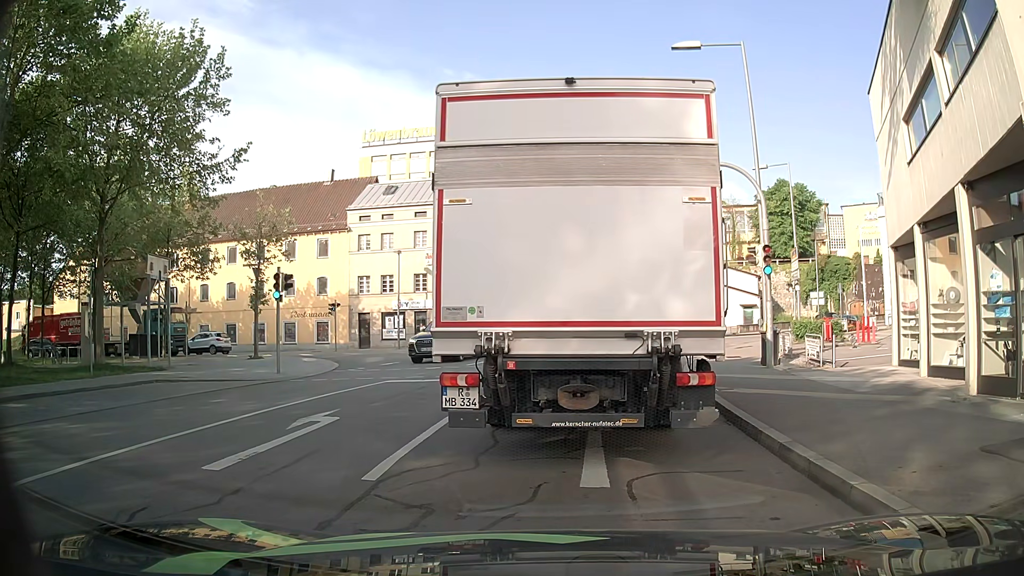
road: residential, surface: asphalt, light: Day
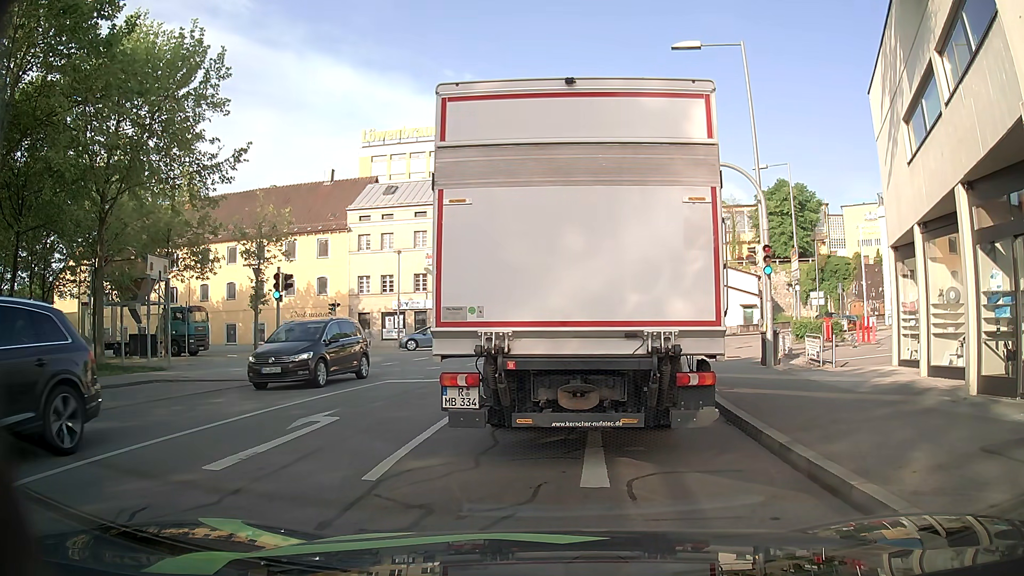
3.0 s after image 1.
(0.0, 0.0) m; 0°
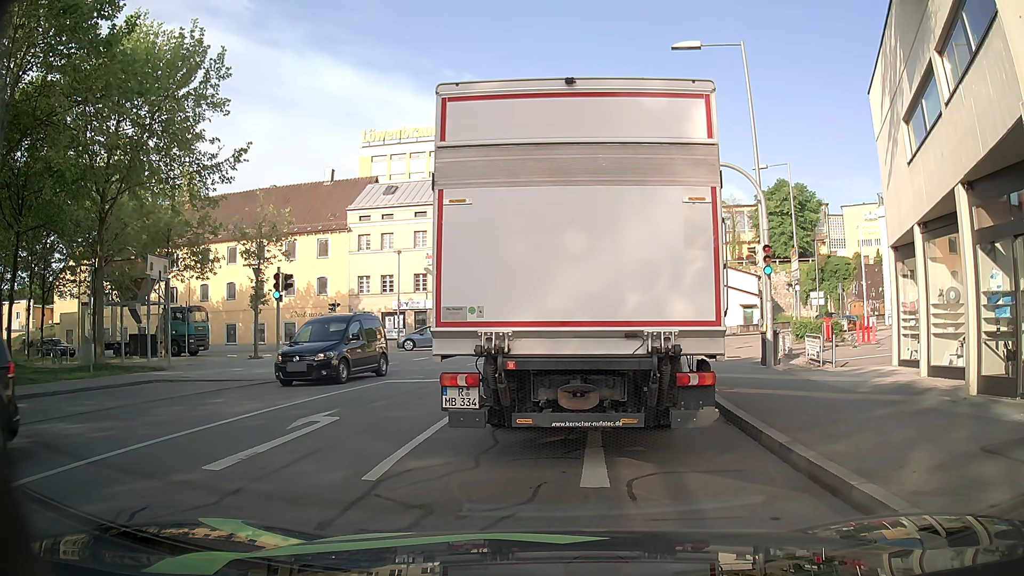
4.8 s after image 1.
(0.0, 0.0) m; 0°
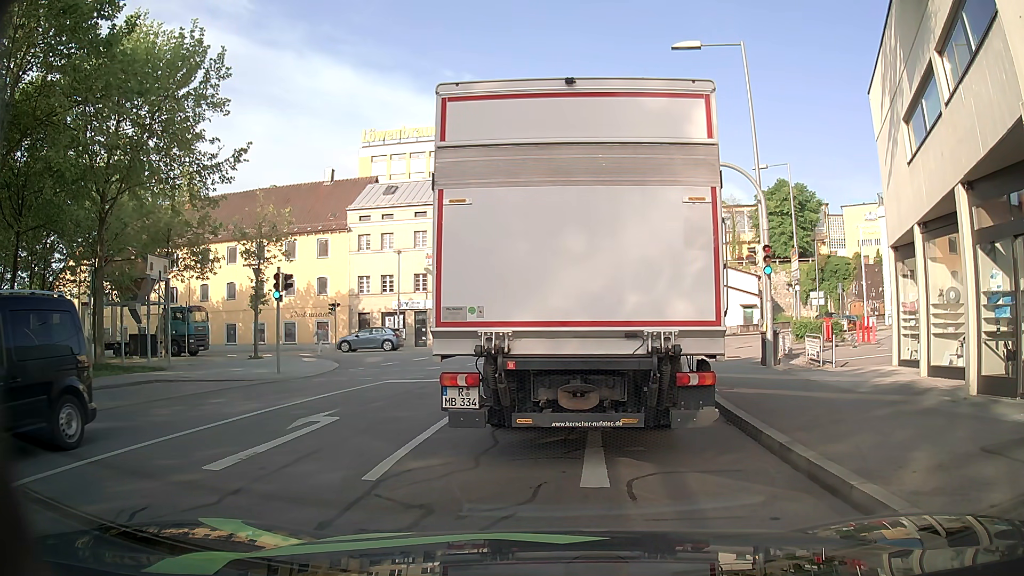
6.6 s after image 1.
(0.0, 0.0) m; 0°
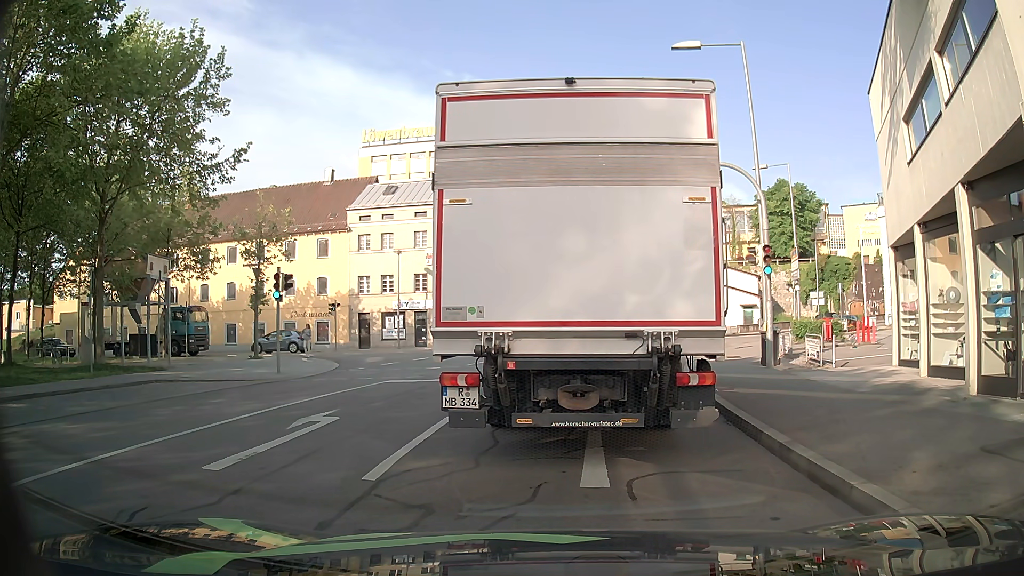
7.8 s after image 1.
(0.0, 0.0) m; 0°
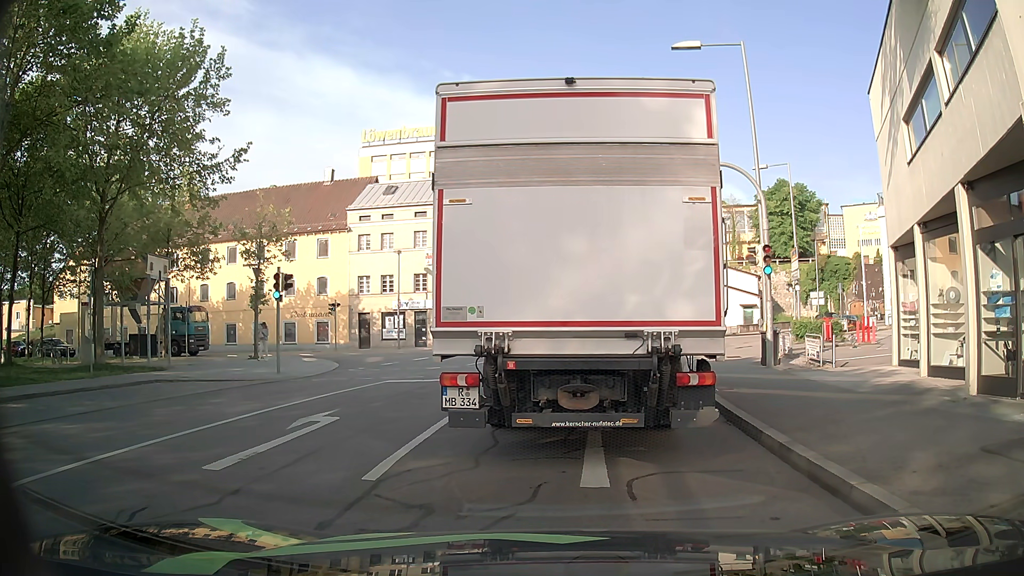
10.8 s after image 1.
(0.0, 0.0) m; 0°
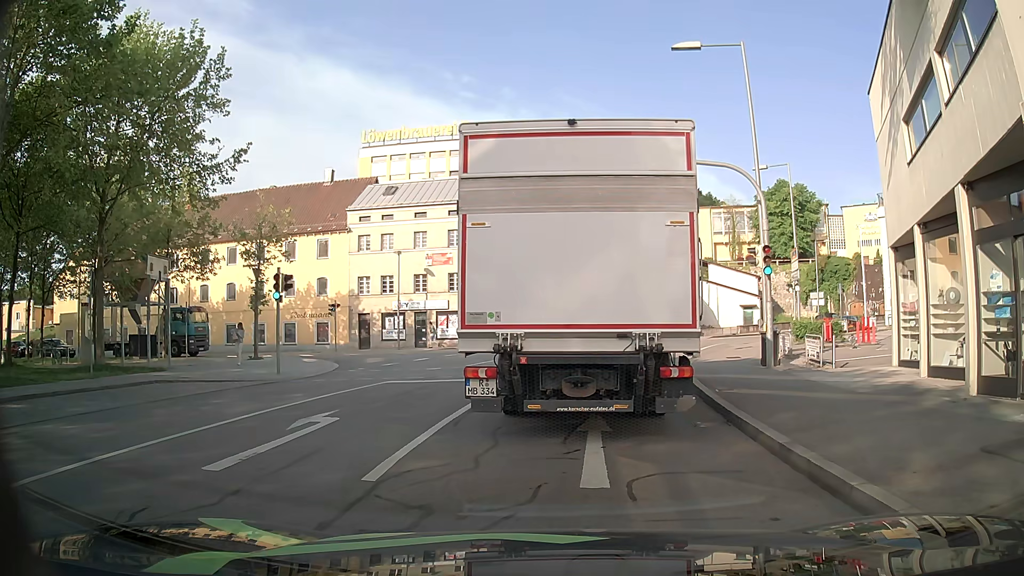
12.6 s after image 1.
(0.0, 0.0) m; 0°
